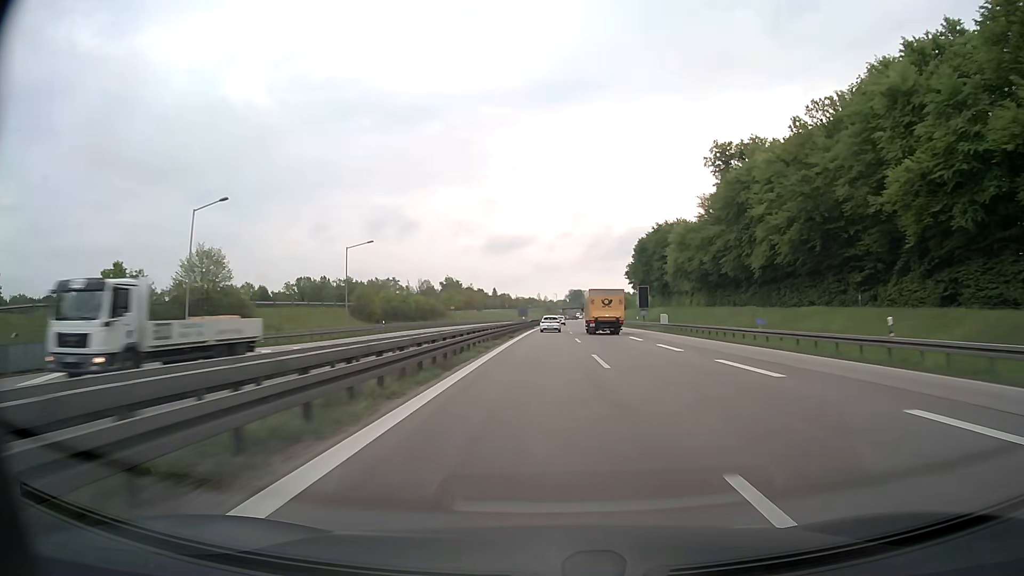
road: motorway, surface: asphalt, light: Day
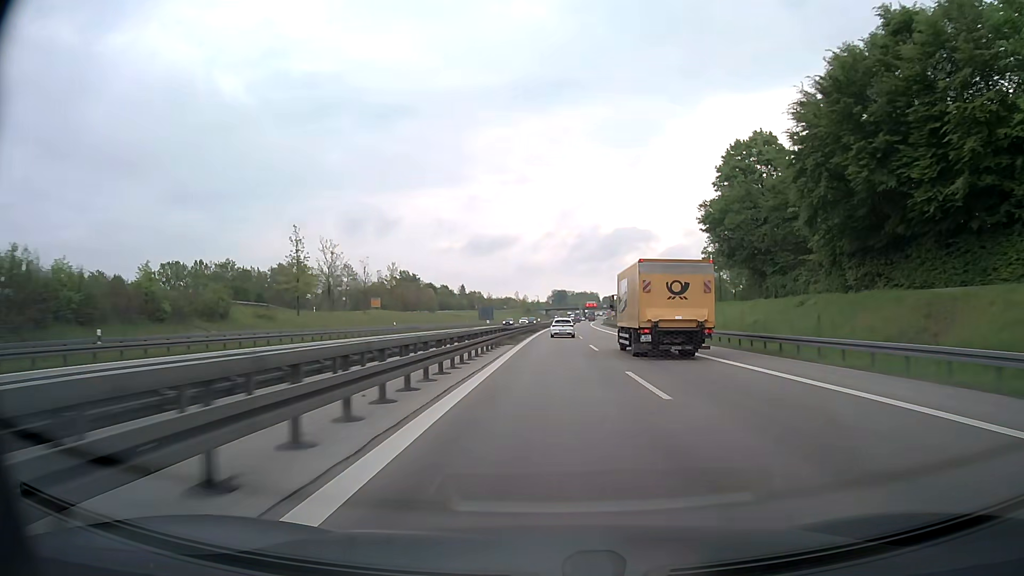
(+1.0, +97.2) m; +2°
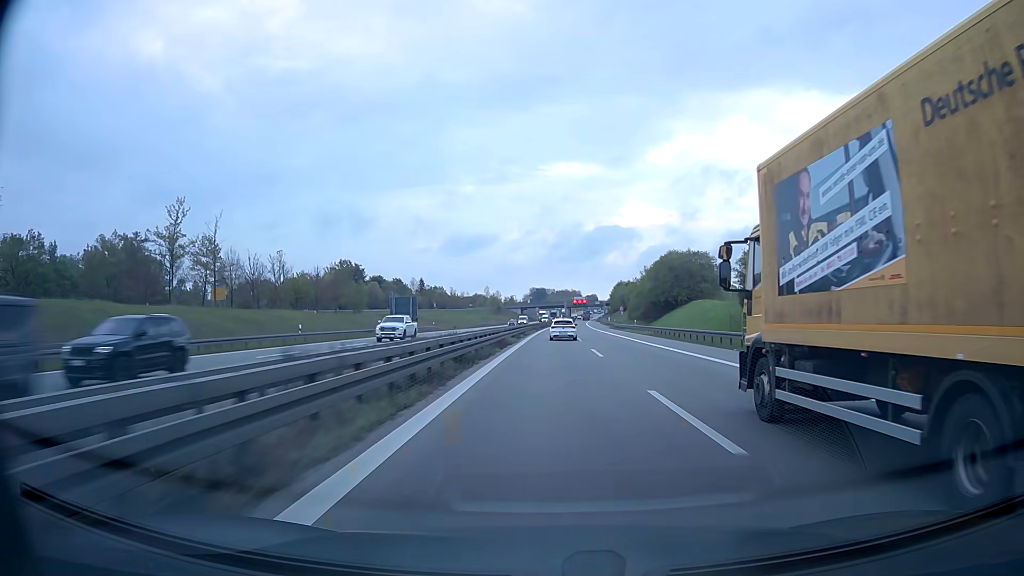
(+1.2, +77.3) m; +2°
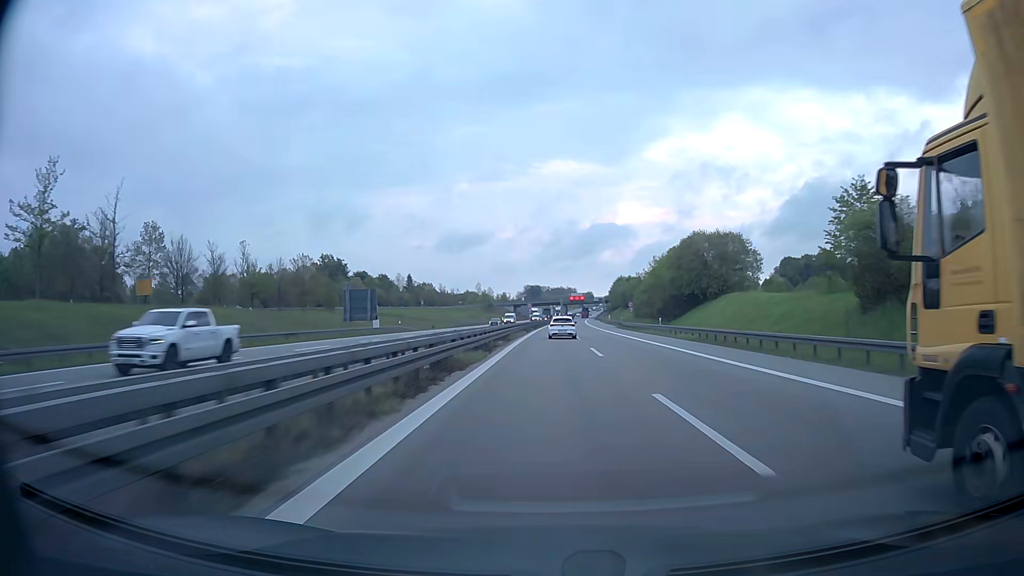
(+0.1, +19.2) m; 0°
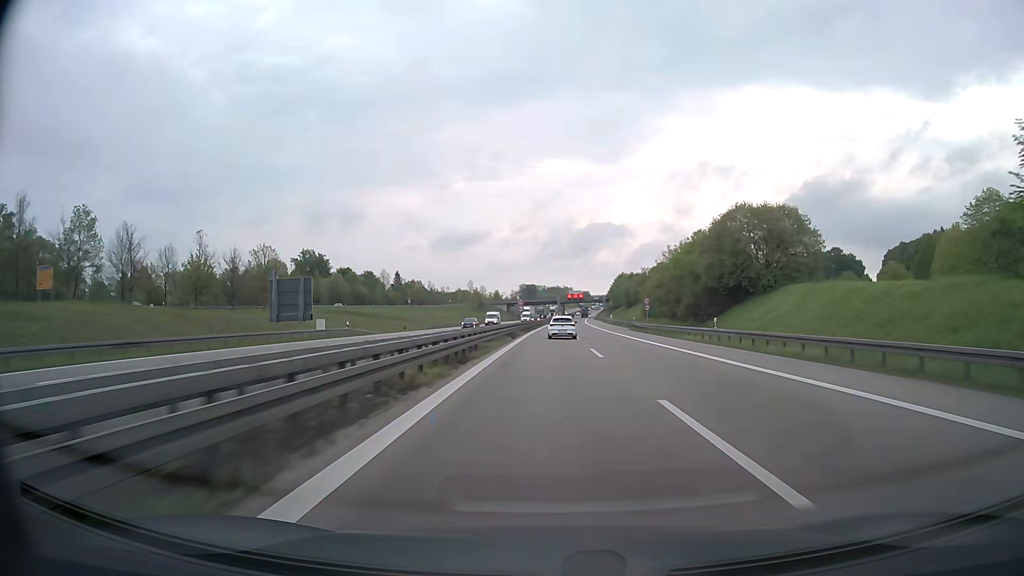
(0.0, +19.1) m; 0°
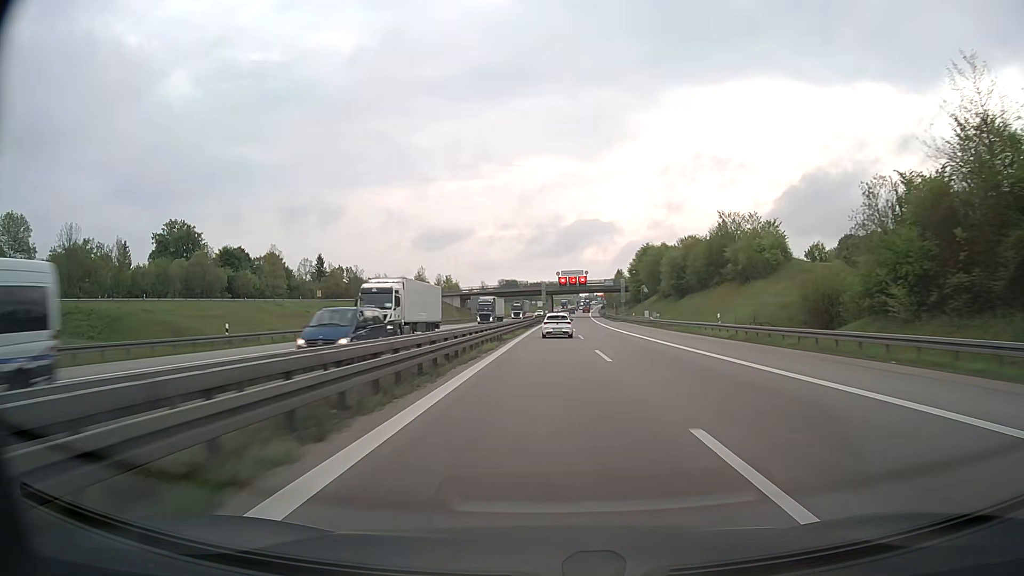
(+1.5, +93.6) m; +1°
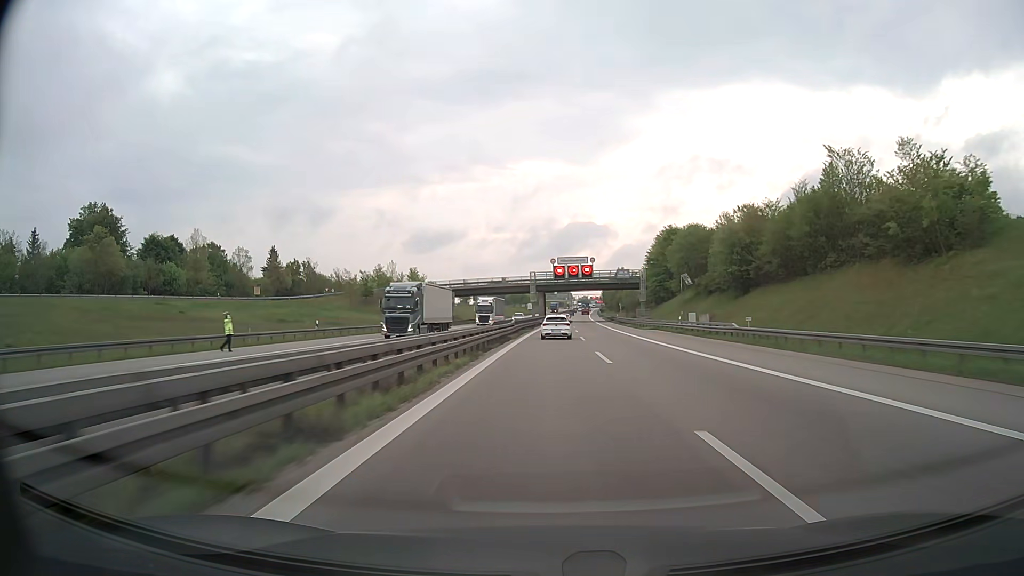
(+0.2, +36.1) m; +1°
